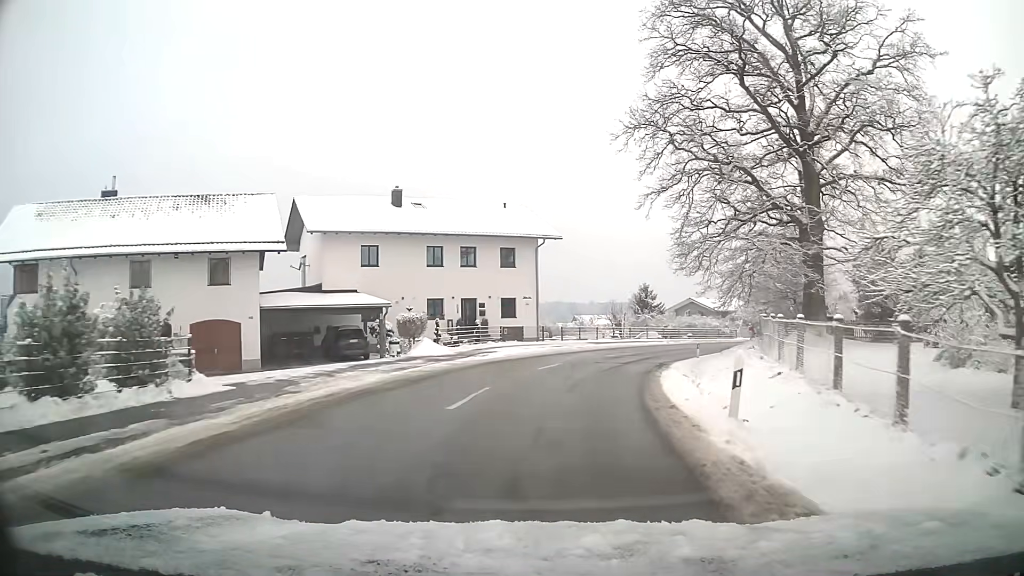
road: tertiary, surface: asphalt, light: Day
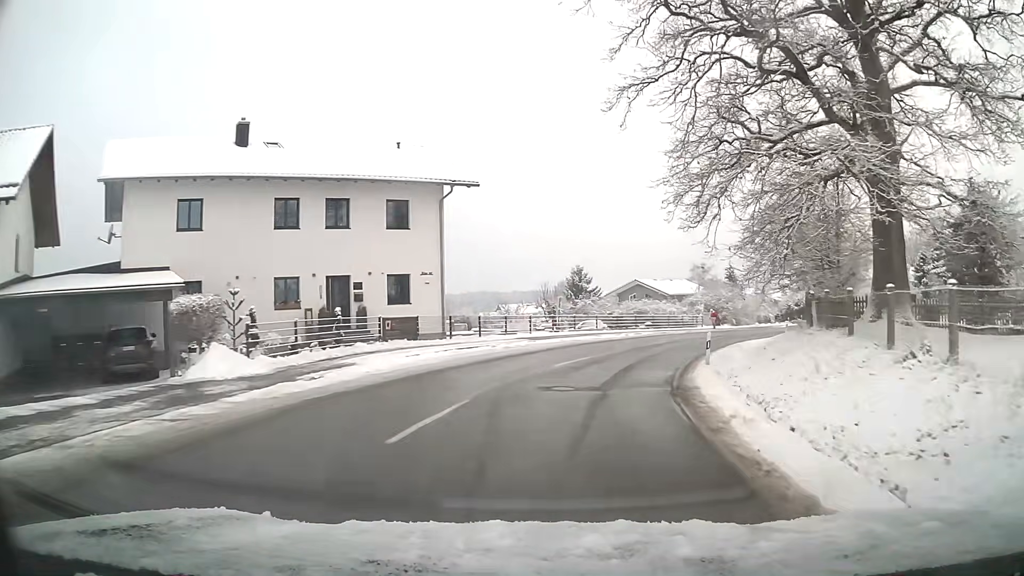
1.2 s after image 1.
(+0.8, +14.1) m; +7°
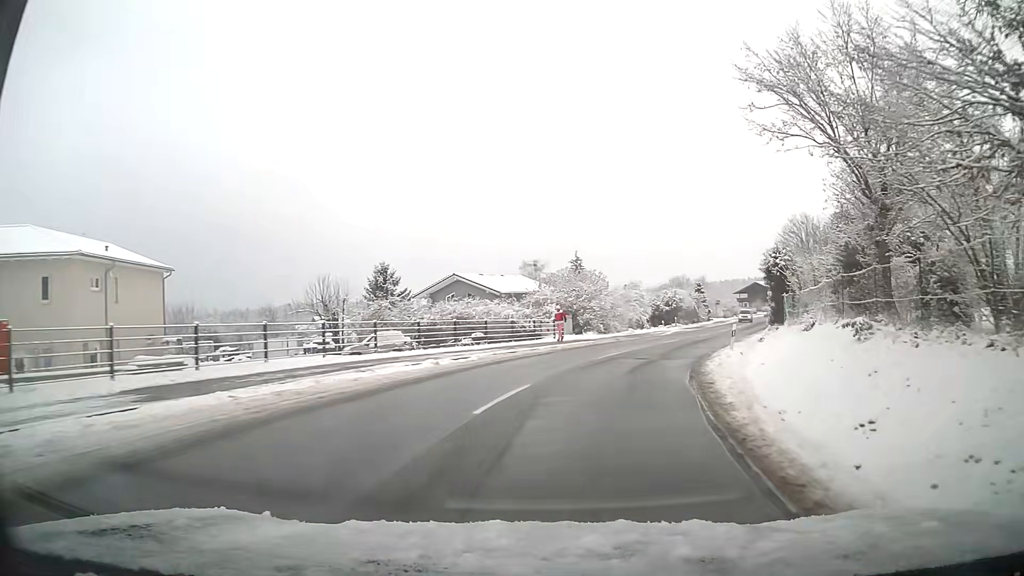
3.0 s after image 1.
(+2.7, +20.8) m; +16°
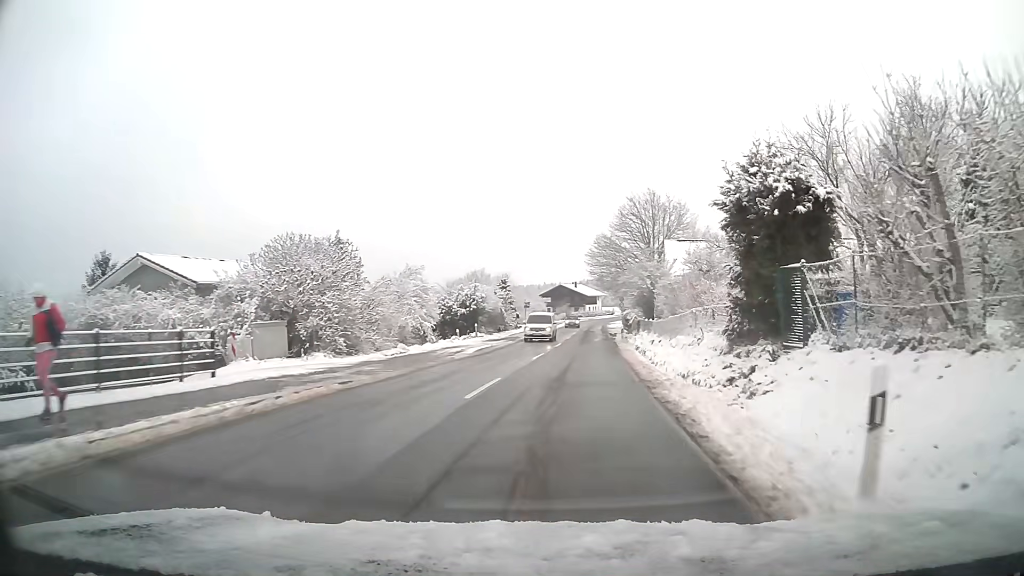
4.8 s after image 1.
(+3.4, +21.2) m; +17°
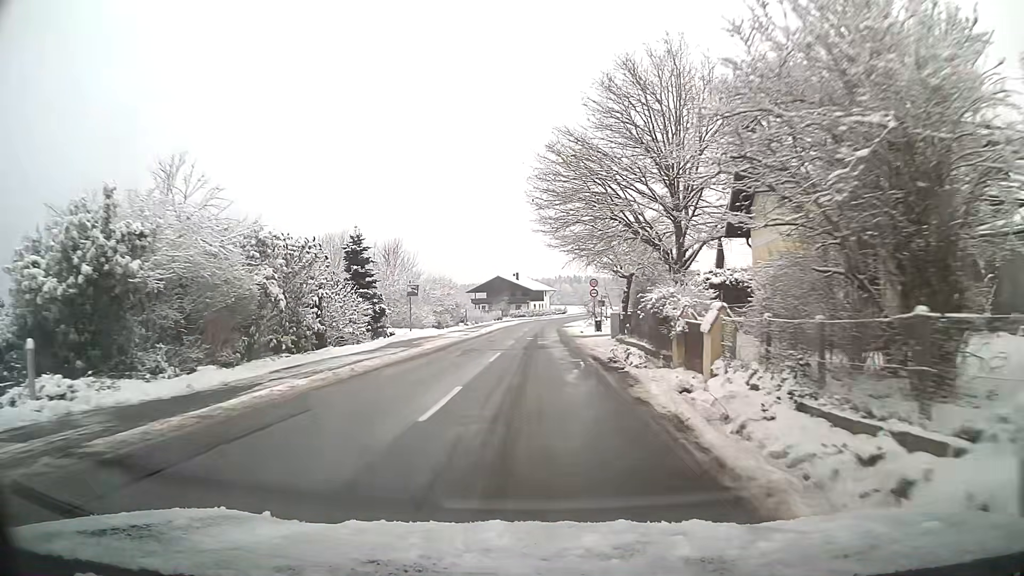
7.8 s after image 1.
(+1.8, +38.0) m; +3°
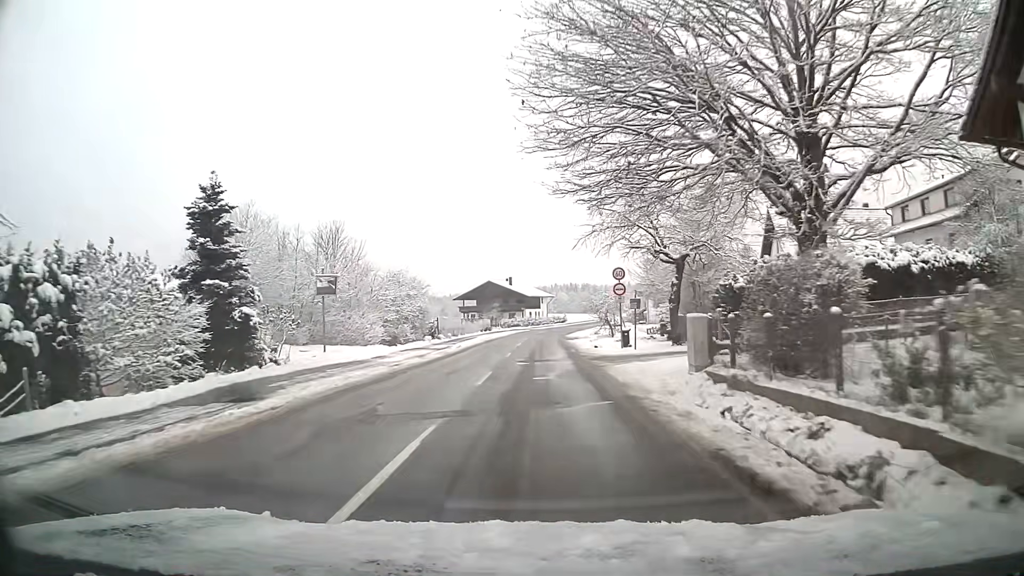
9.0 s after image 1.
(0.0, +16.0) m; 0°
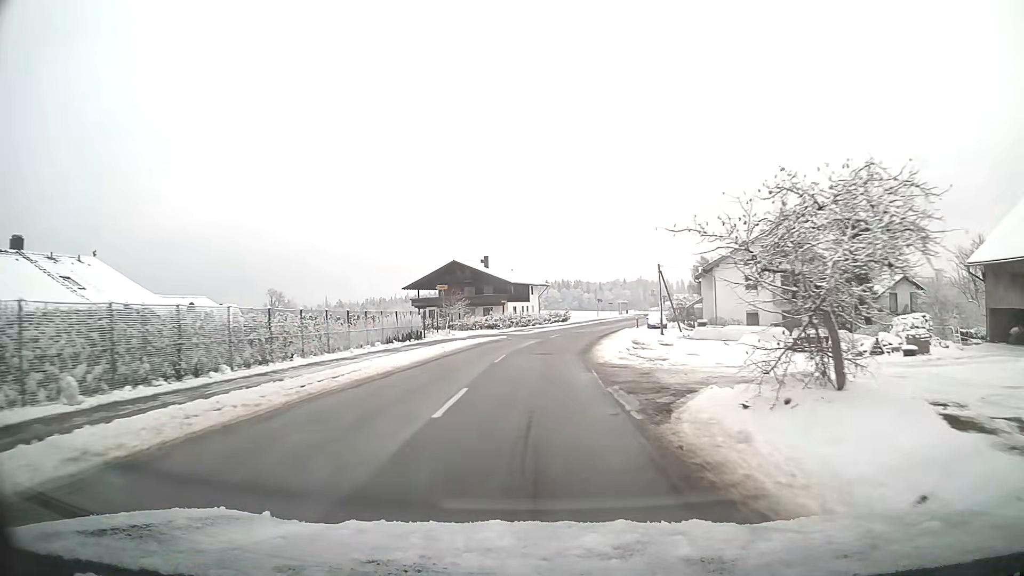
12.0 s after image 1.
(+0.6, +41.3) m; +1°
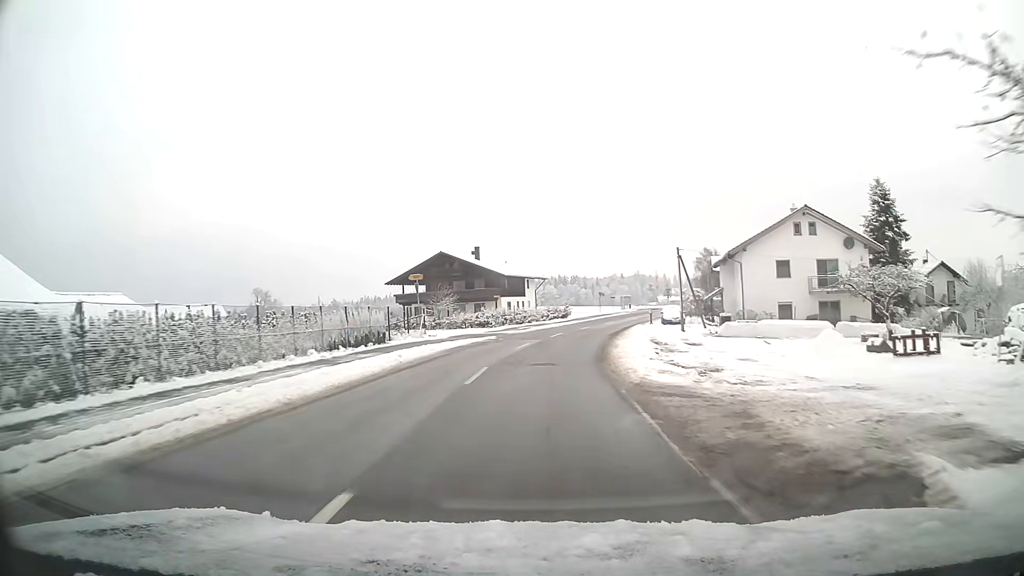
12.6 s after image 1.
(0.0, +8.4) m; 0°
